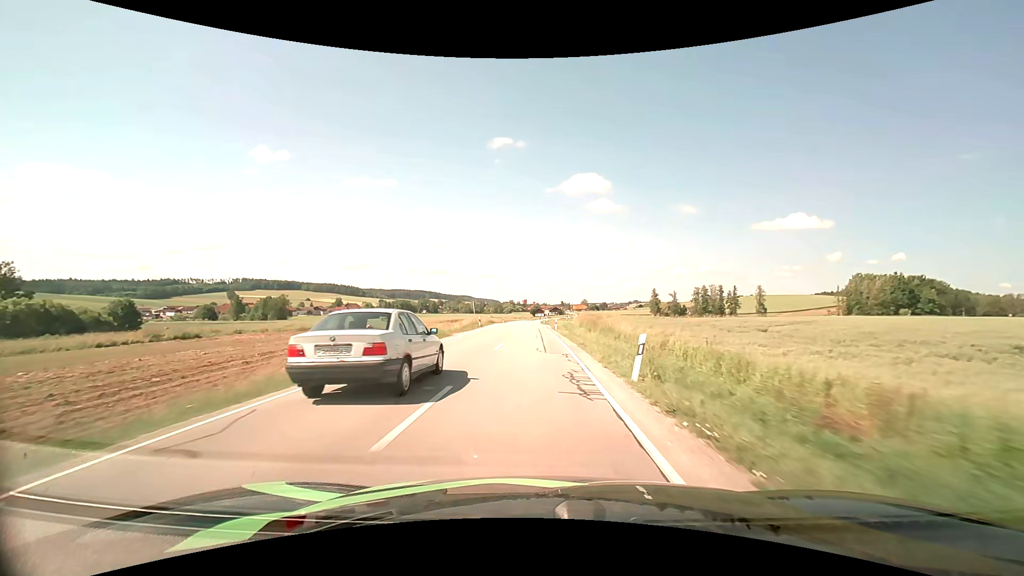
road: secondary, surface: asphalt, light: Day
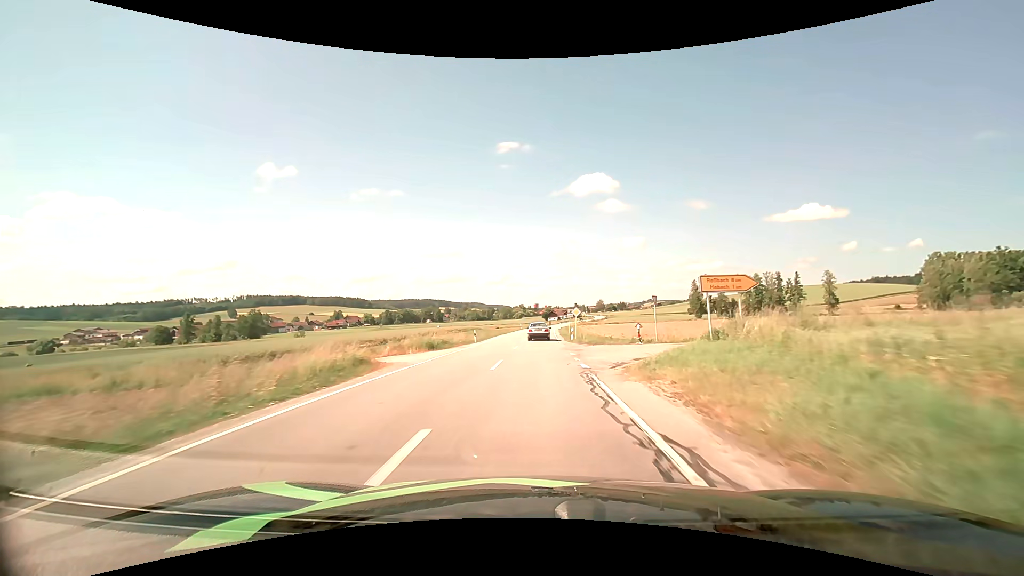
(-0.4, +51.2) m; -2°
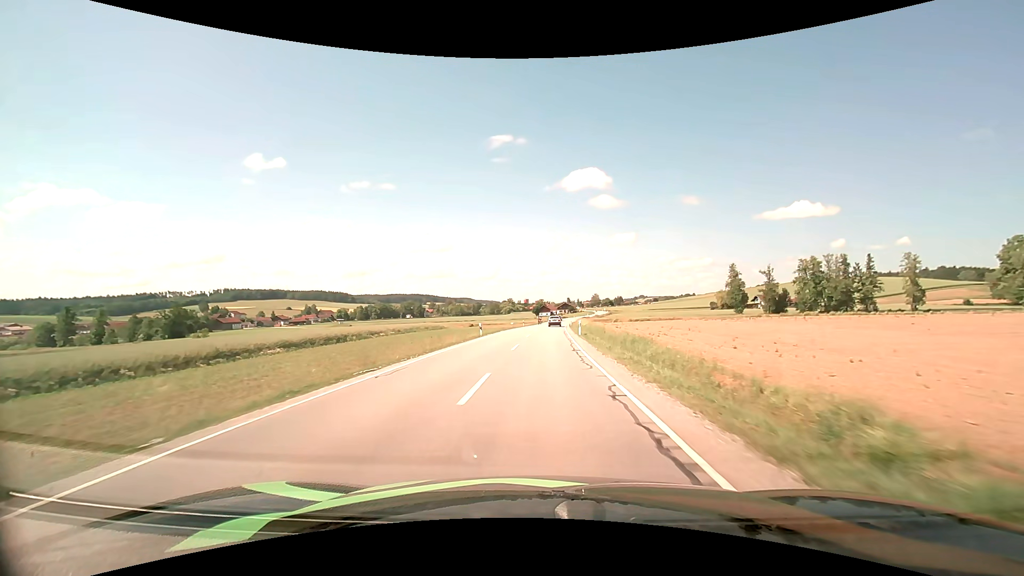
(+0.3, +54.3) m; +1°
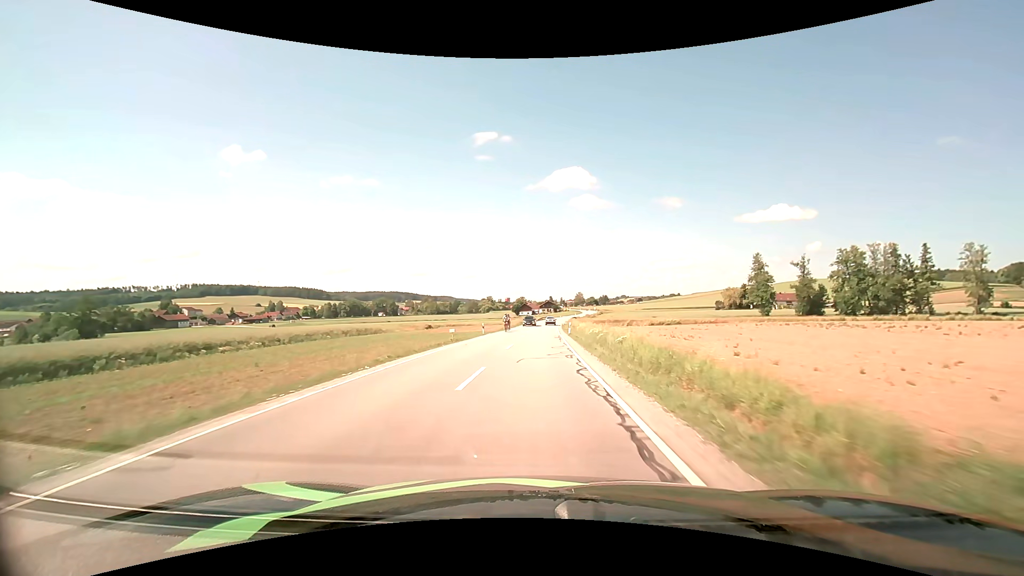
(+0.7, +34.5) m; +2°
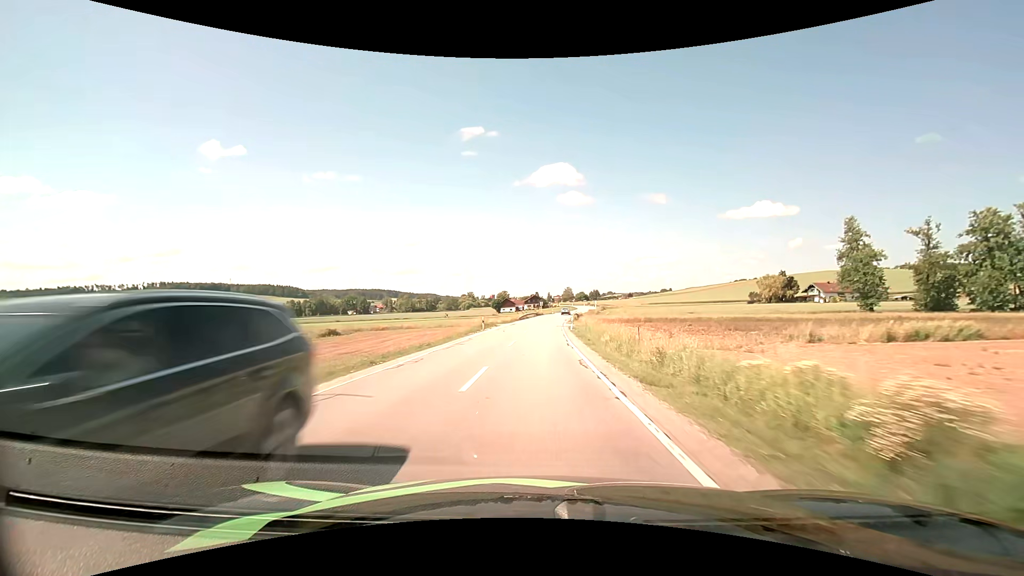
(+0.5, +47.8) m; +2°
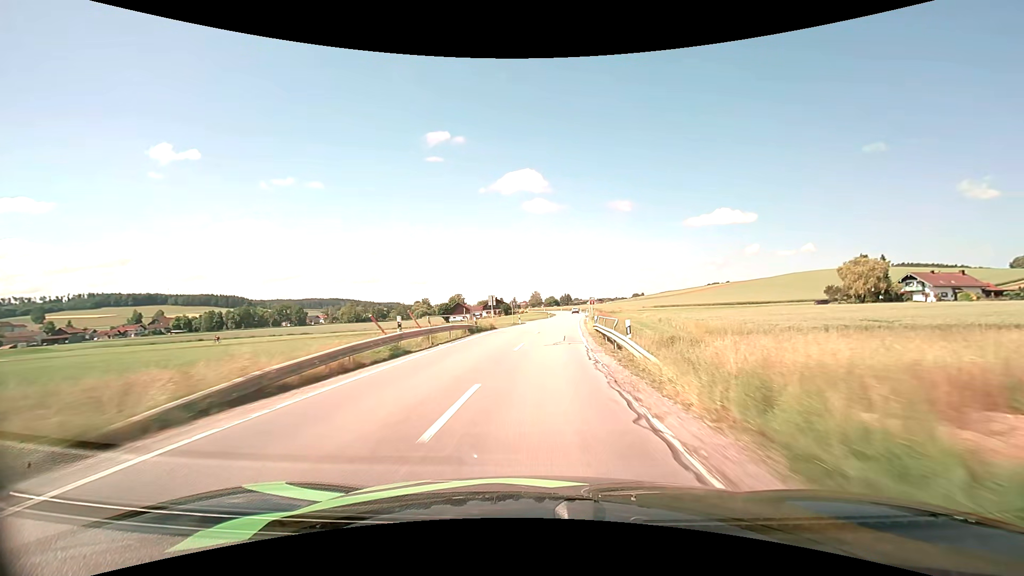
(+1.7, +62.9) m; +4°
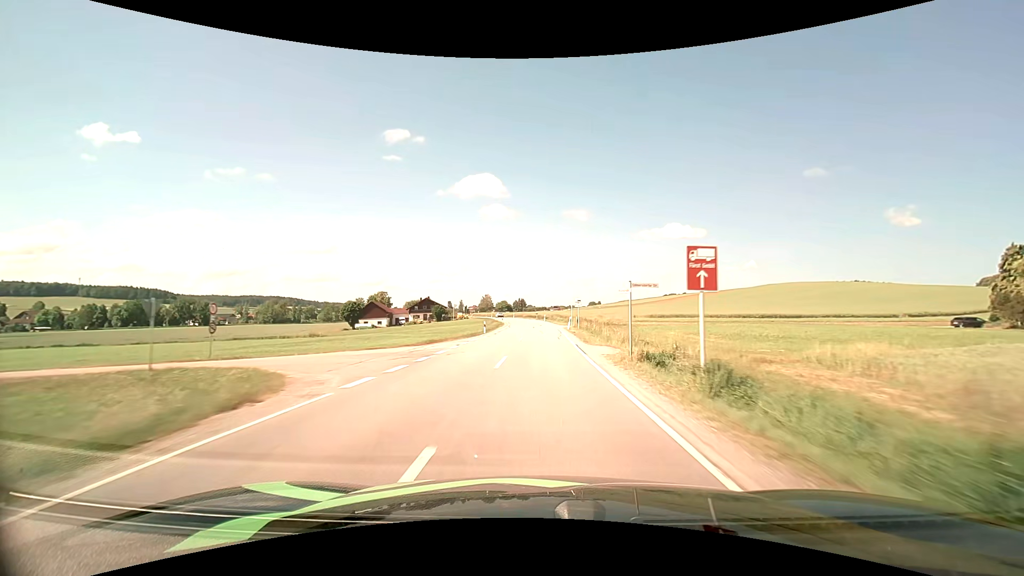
(+2.3, +51.8) m; +5°
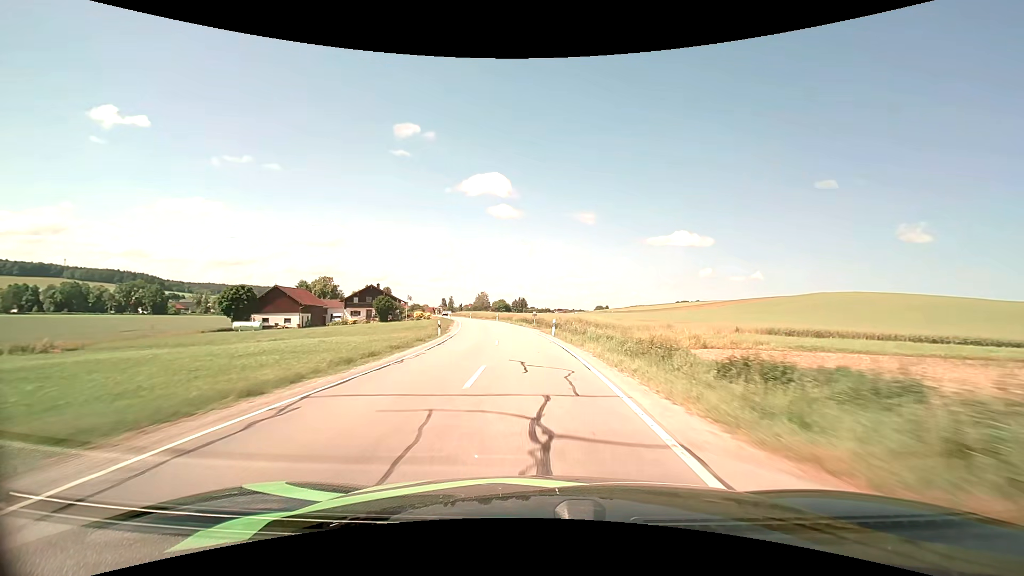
(+0.8, +52.3) m; 0°
(0, +10) (0, +20) (-1, +30) (-2, +40) (-3, +50) (-5, +60) (-7, +70) (-9, +79) (-11, +89) (-14, +99) m
